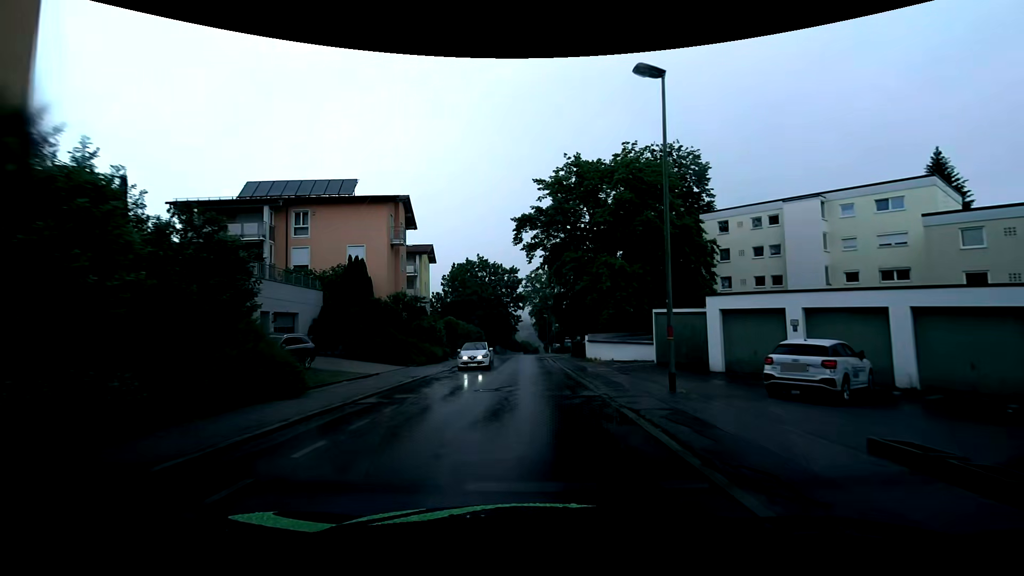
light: Day
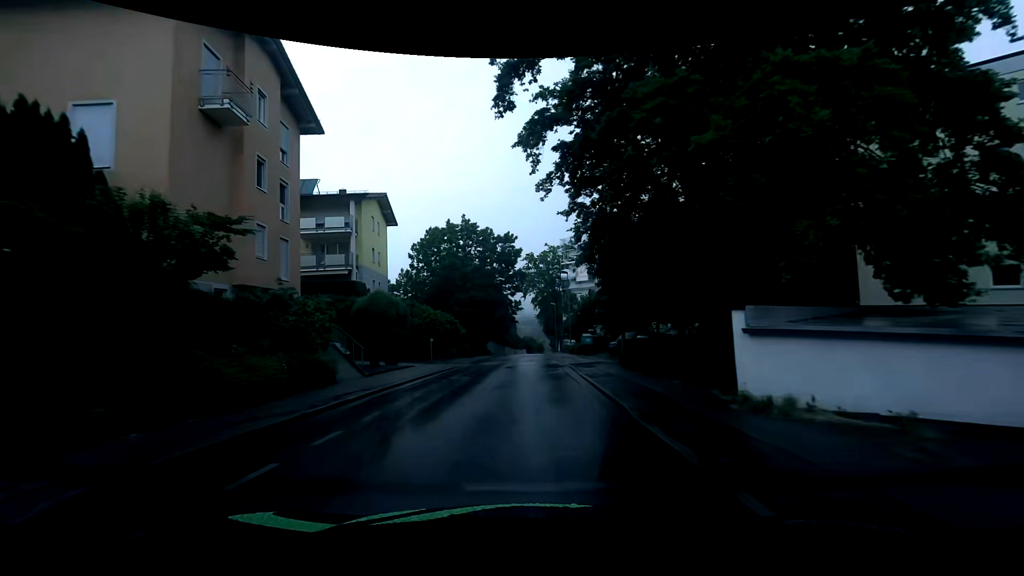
(0.0, +23.4) m; -1°
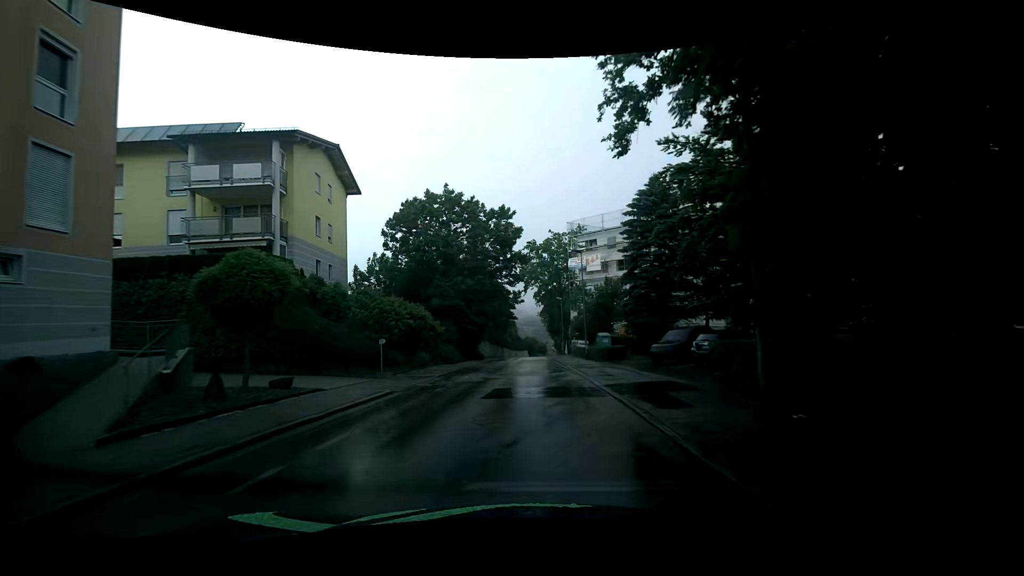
(0.0, +12.0) m; 0°
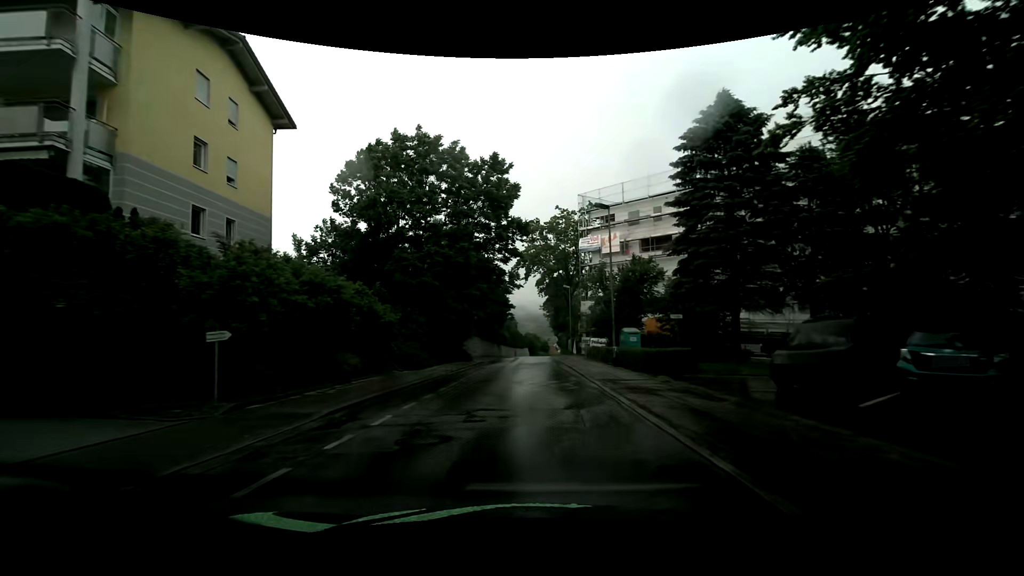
(0.0, +12.1) m; 0°
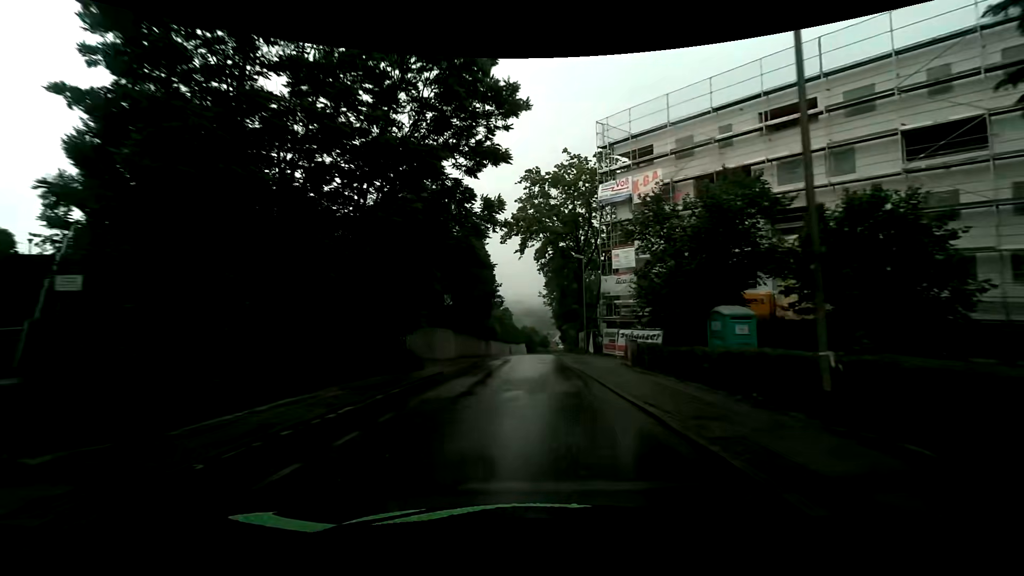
(+0.2, +17.8) m; +1°
(0, +10) (0, +20) (0, +30) (0, +40) (0, +50) (0, +60) (0, +70) (+1, +80) (+1, +90) (+2, +100) m
